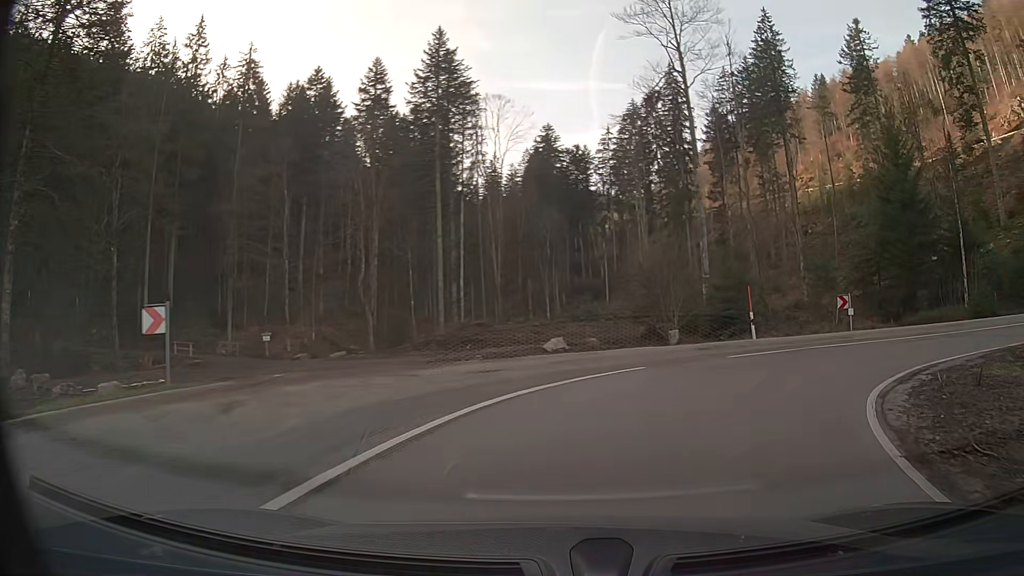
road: secondary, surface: asphalt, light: Day
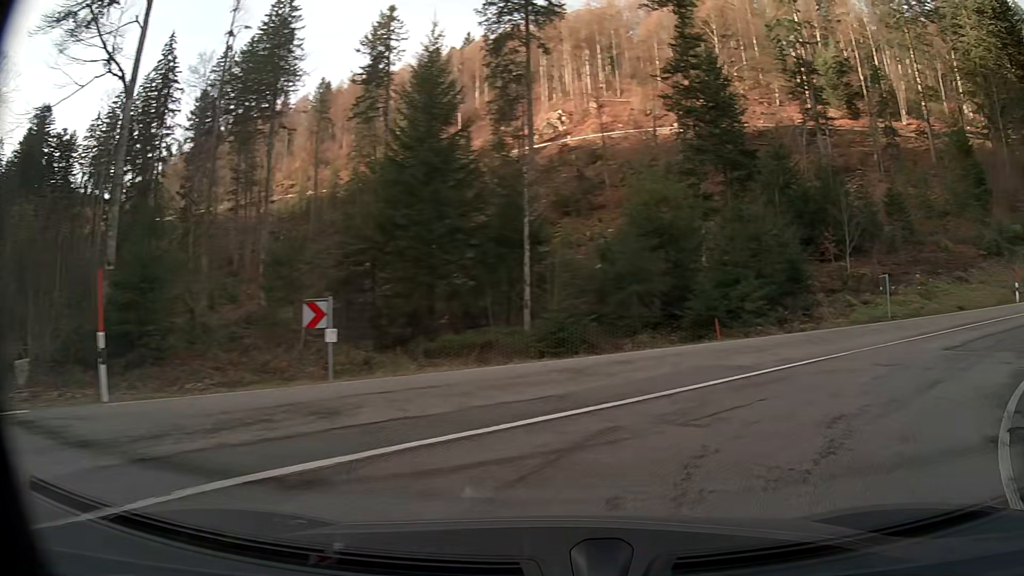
(+5.7, +13.8) m; +49°
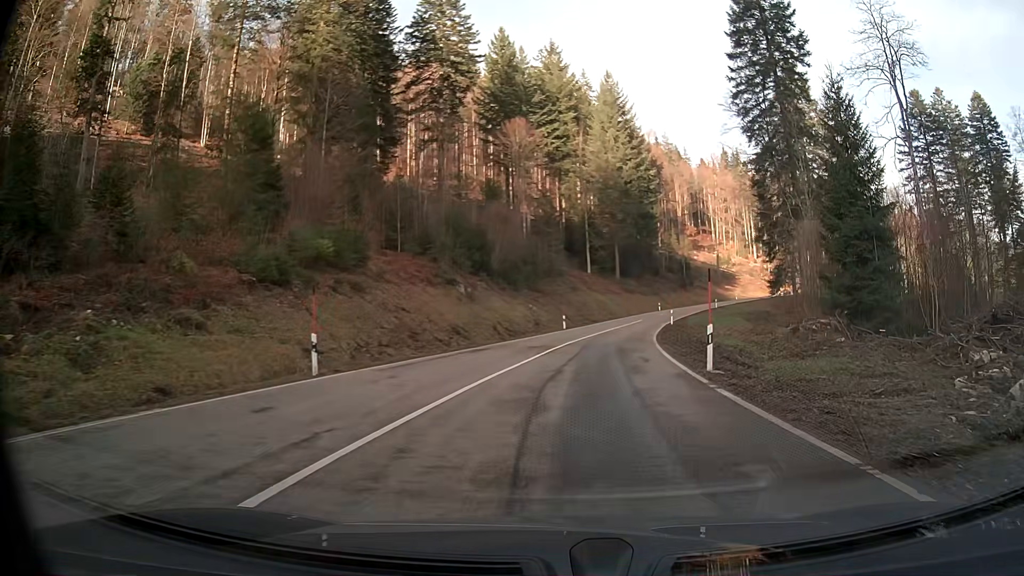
(+11.3, +17.2) m; +53°
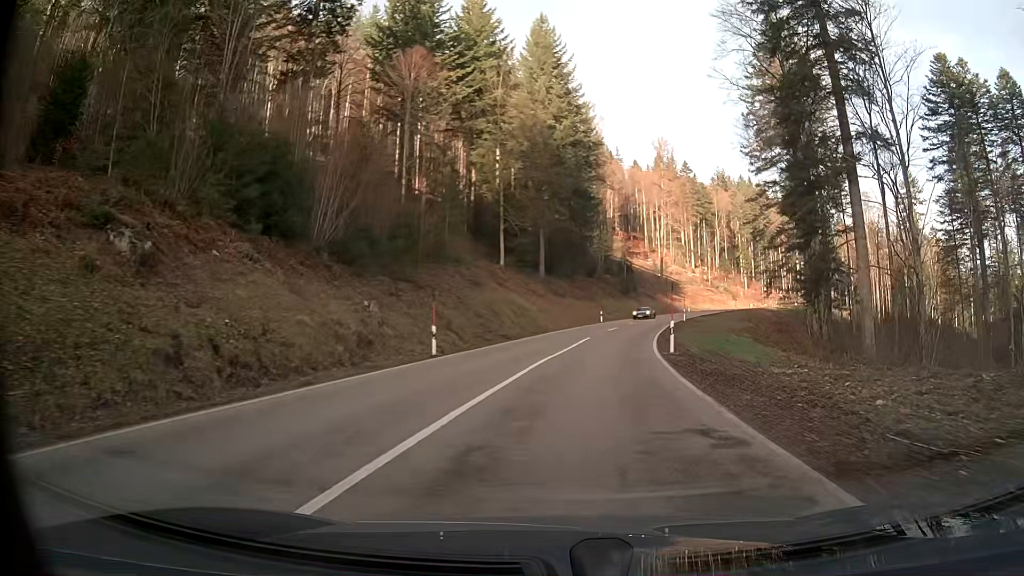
(+1.8, +28.2) m; +7°
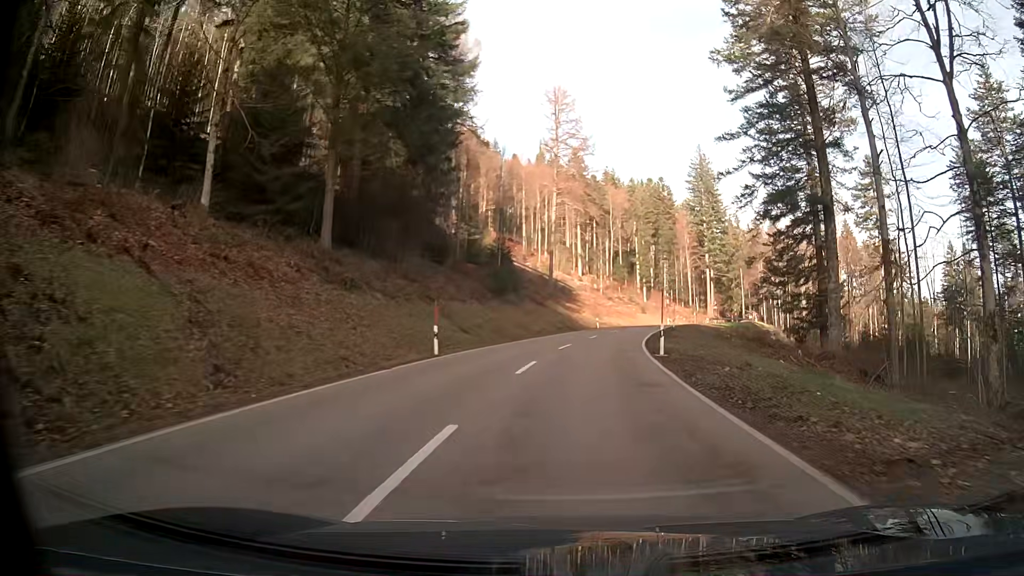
(+3.8, +39.9) m; +11°
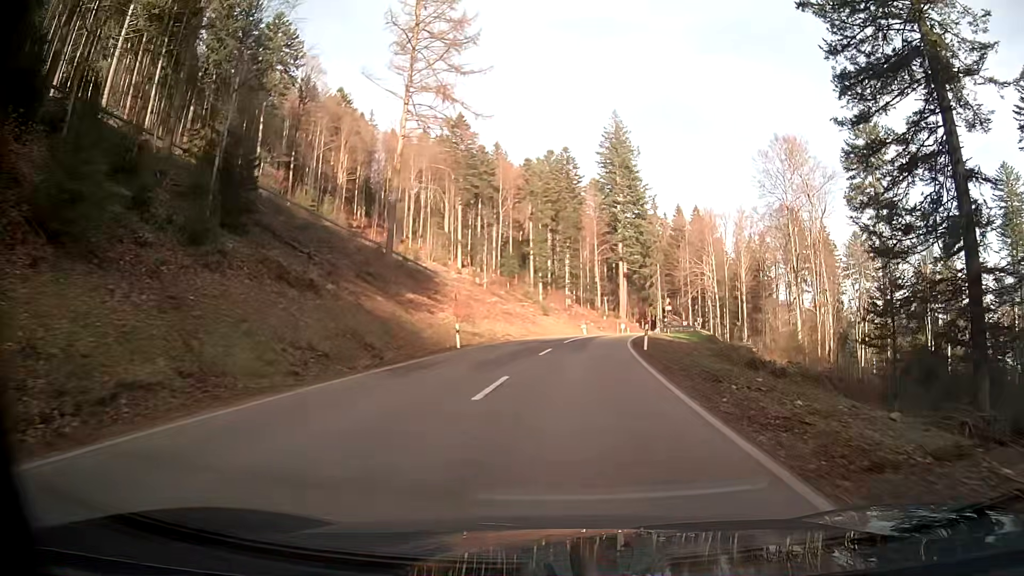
(+3.4, +41.1) m; +9°
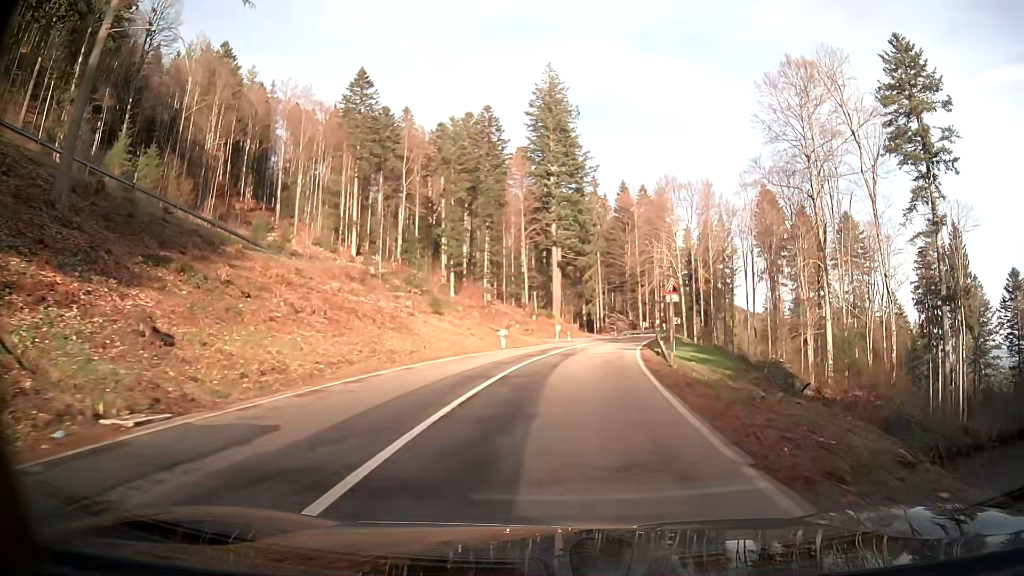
(+1.9, +32.5) m; +7°
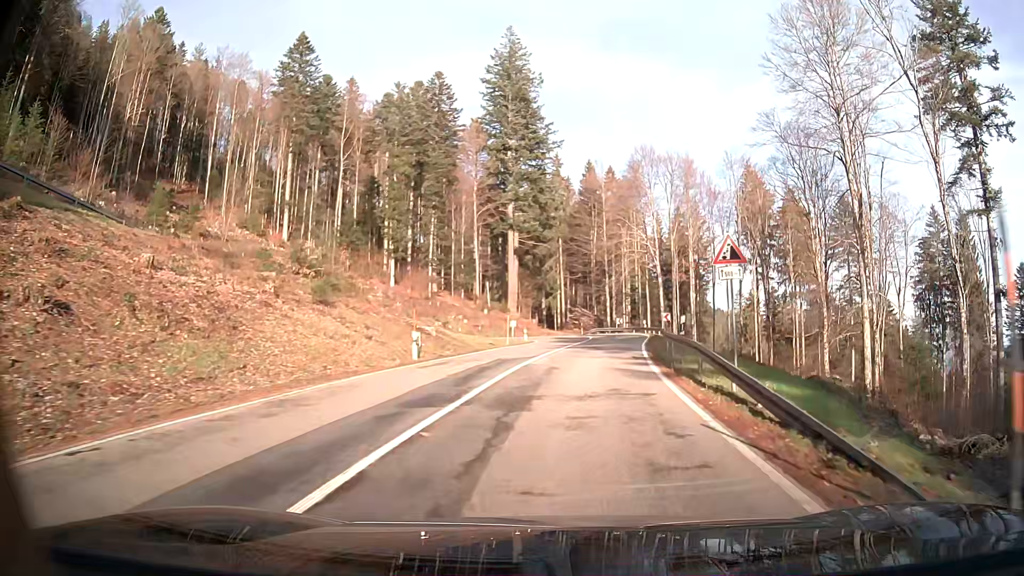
(+0.5, +15.9) m; +4°
(0, +10) (+1, +20) (+2, +30) (+3, +40) (+4, +50) (+4, +60) (+1, +69) (-7, +75) (-16, +74) (-23, +66) m
